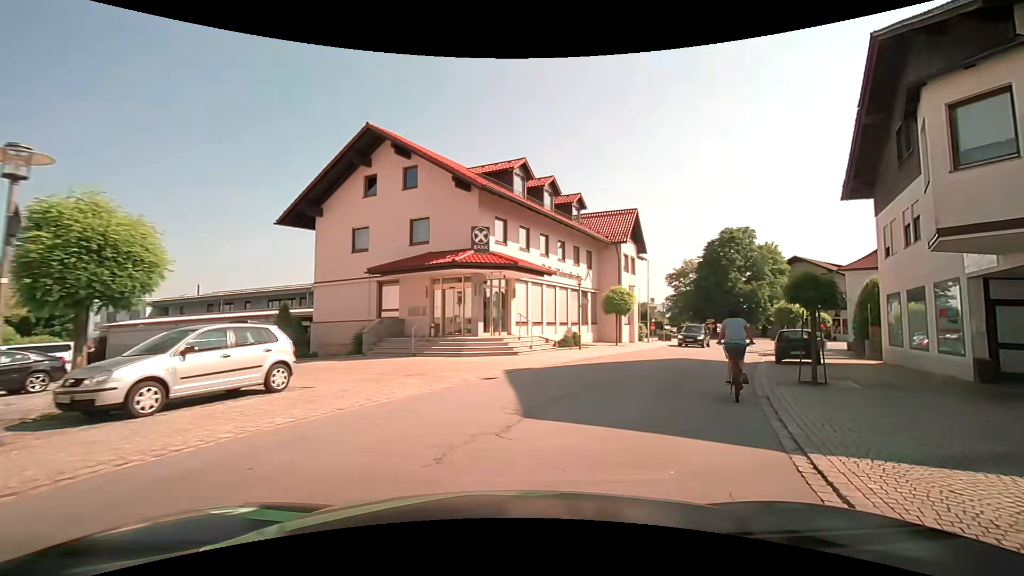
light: Day
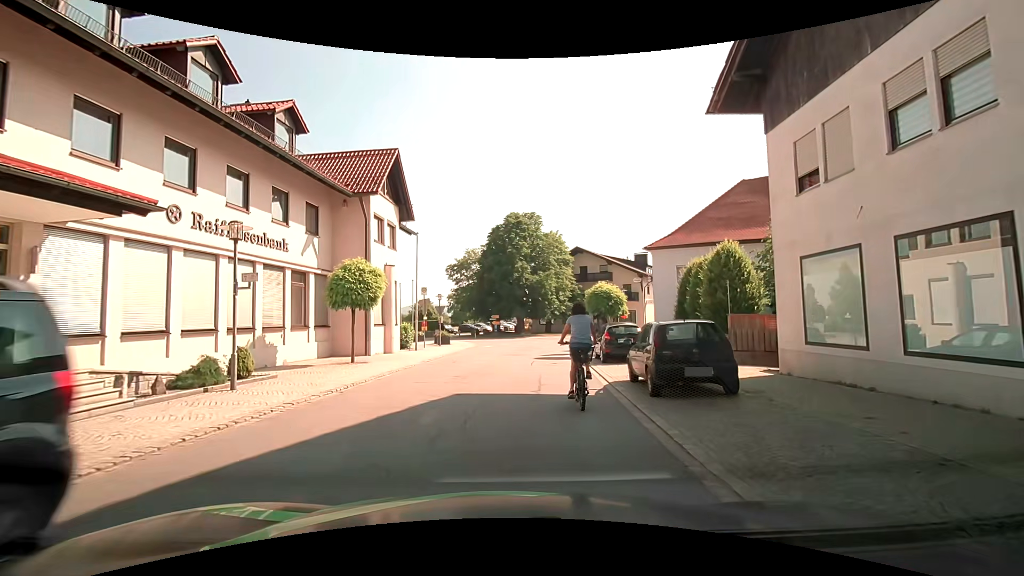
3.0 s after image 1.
(+3.7, +13.0) m; +24°
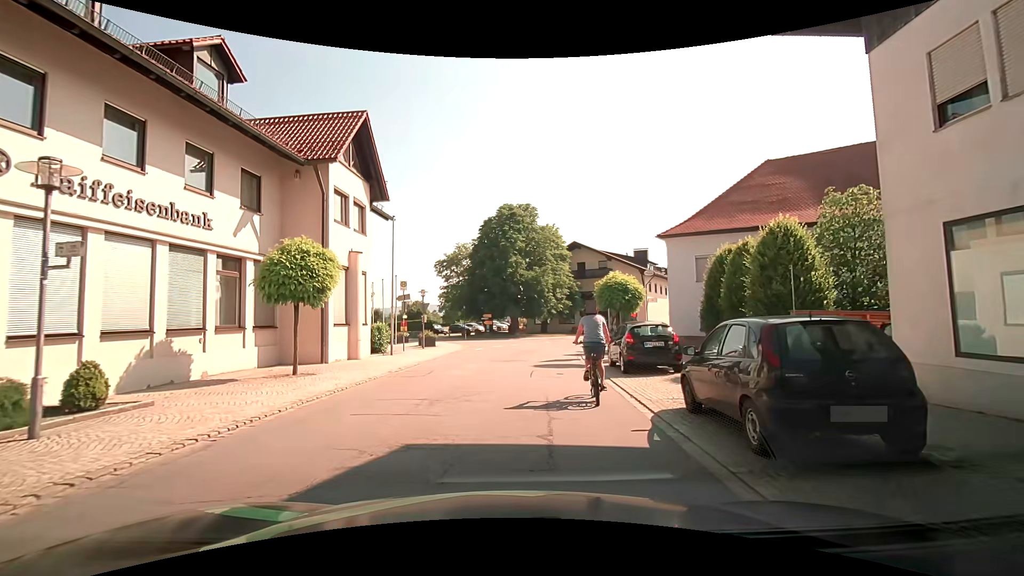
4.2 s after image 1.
(0.0, +4.3) m; 0°
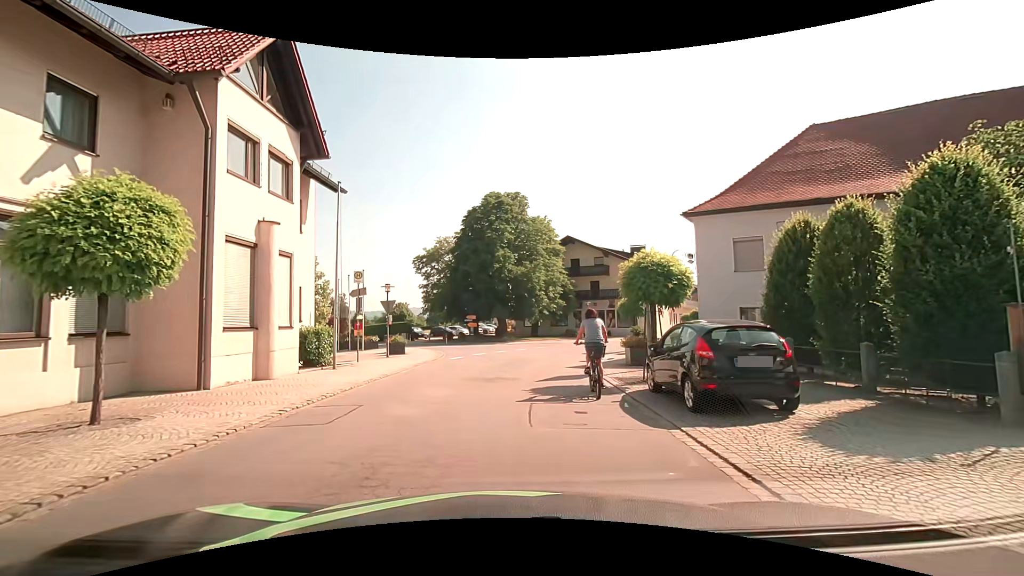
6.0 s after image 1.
(+0.1, +6.2) m; +3°
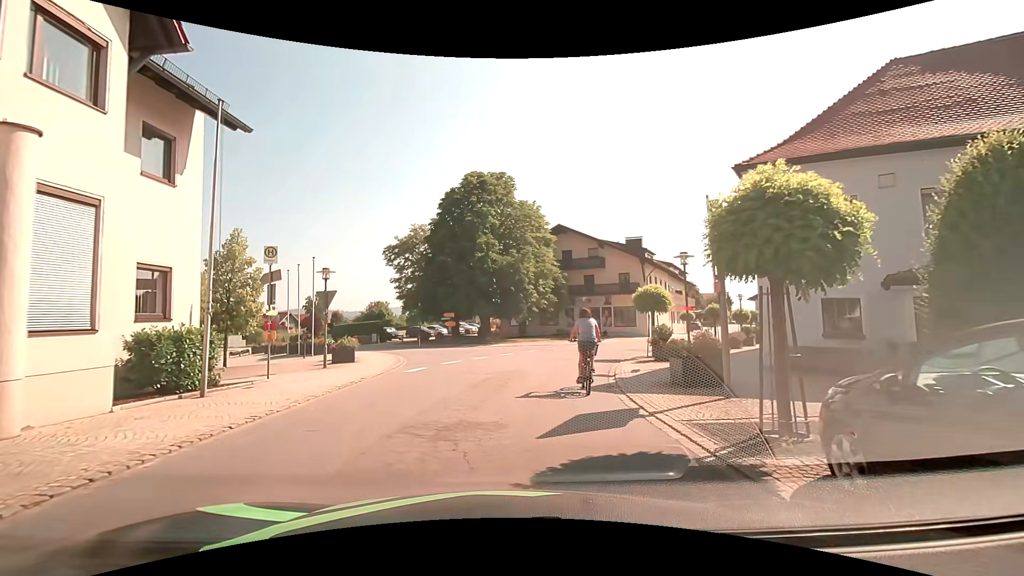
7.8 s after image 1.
(0.0, +6.7) m; 0°
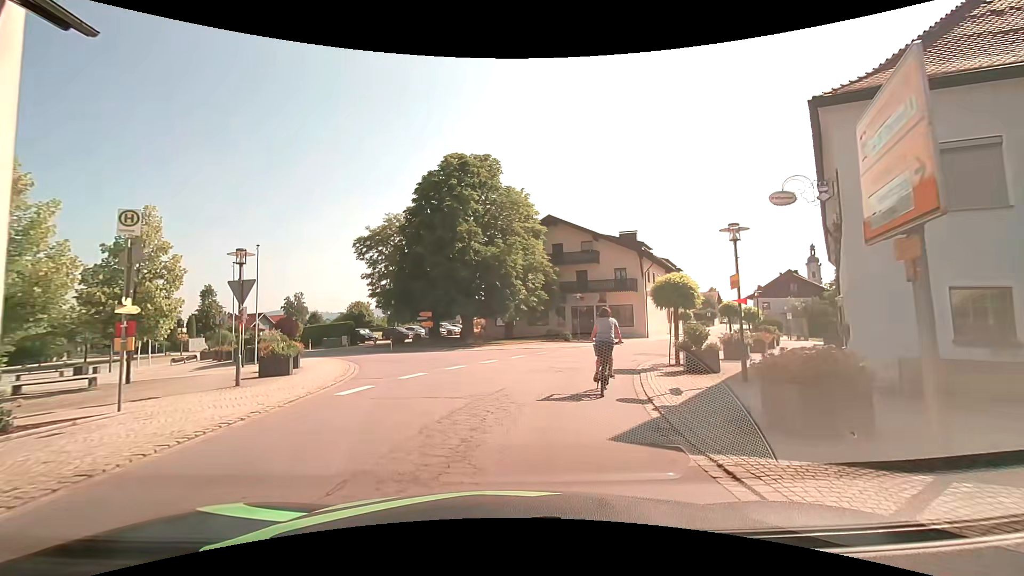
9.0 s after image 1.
(+0.1, +4.9) m; +3°
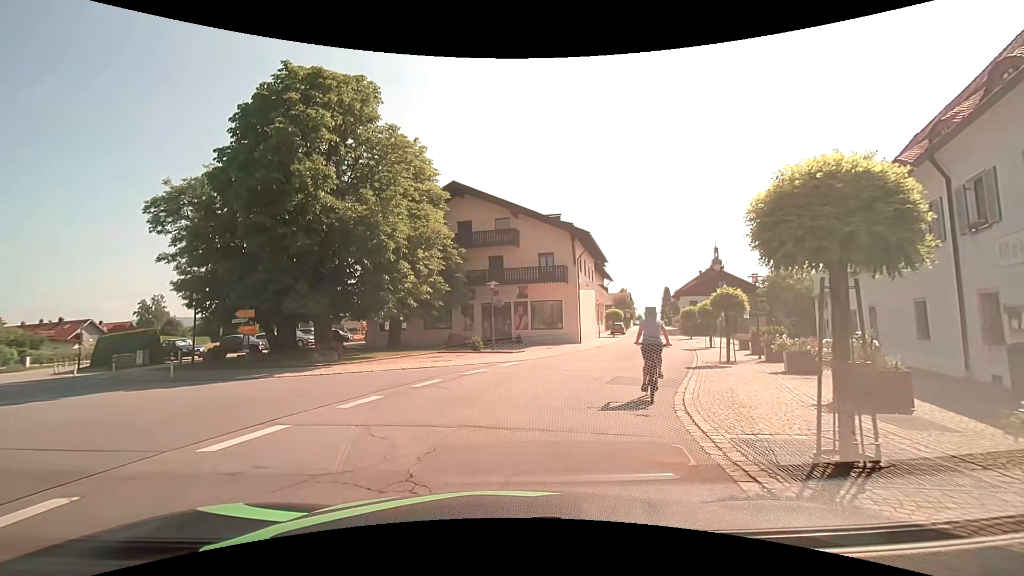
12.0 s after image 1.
(+1.0, +12.7) m; +11°
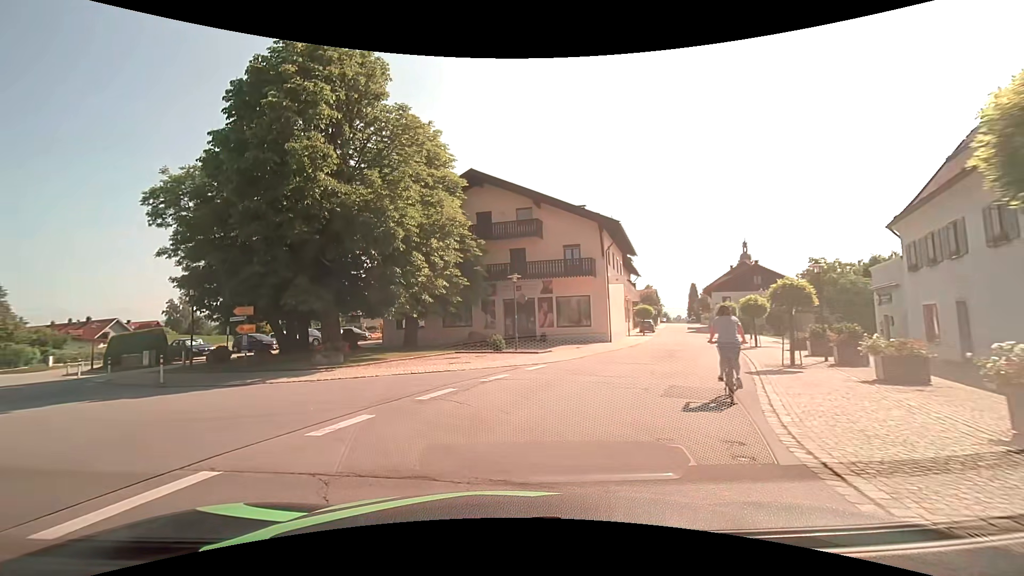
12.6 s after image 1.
(0.0, +2.6) m; -3°
(-3, +9) (-11, +16) (-19, +22) (-26, +29) (-33, +36) (-39, +44) (-45, +52) (-49, +61) (-52, +71) (-56, +80) m
